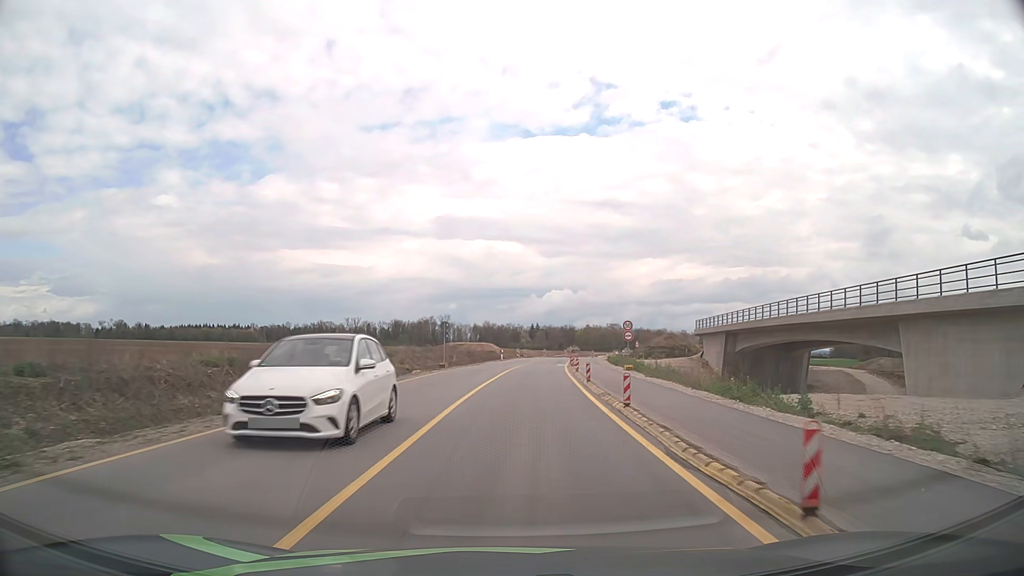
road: tertiary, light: Day
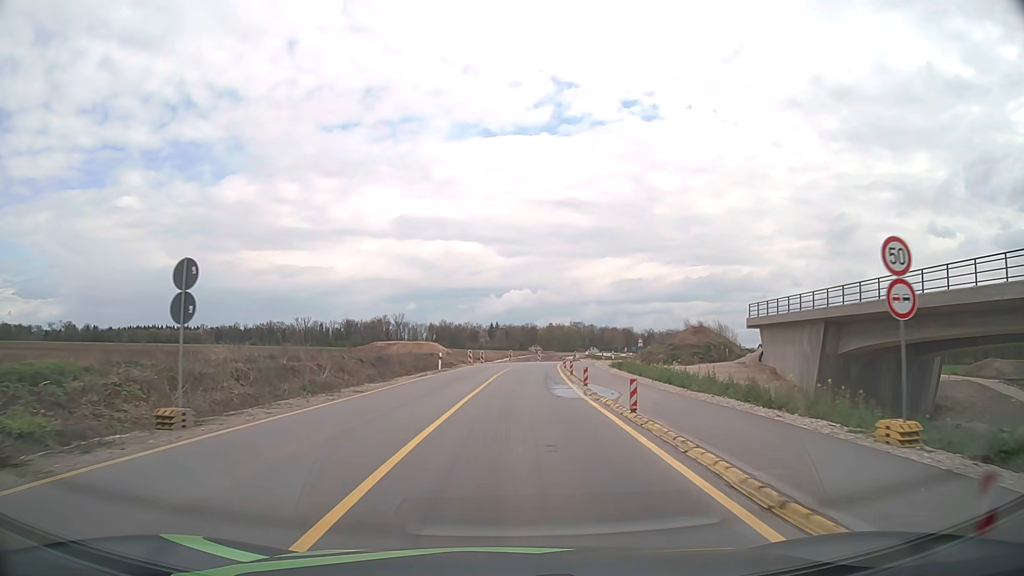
(+1.2, +31.8) m; +4°
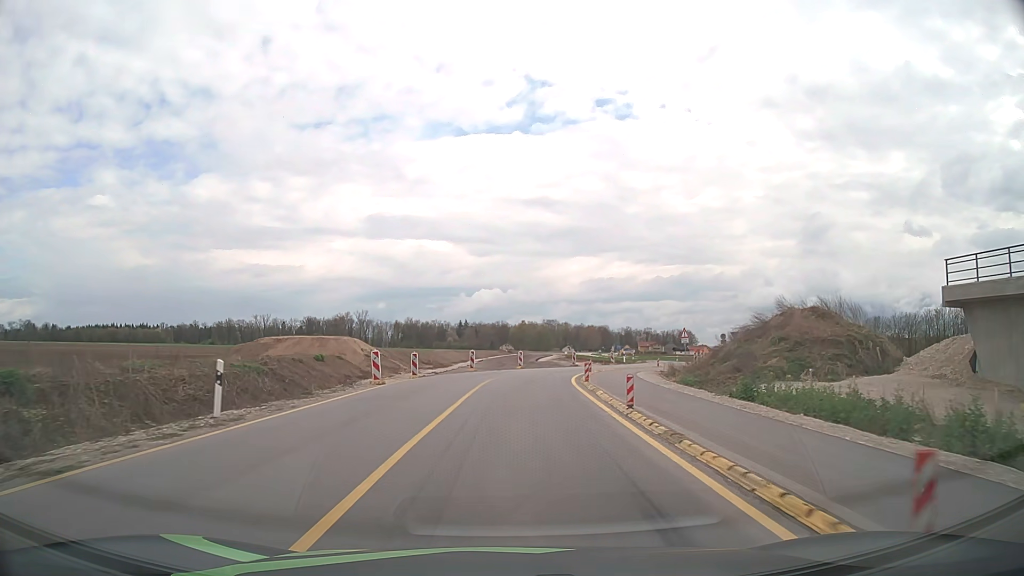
(+0.6, +30.2) m; +2°
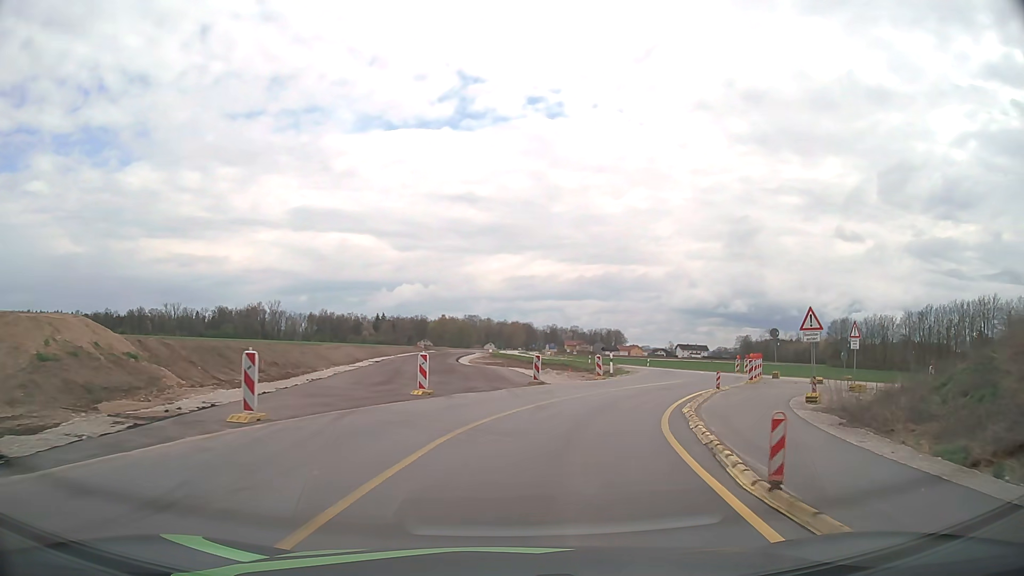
(+1.0, +28.5) m; +6°
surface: asphalt
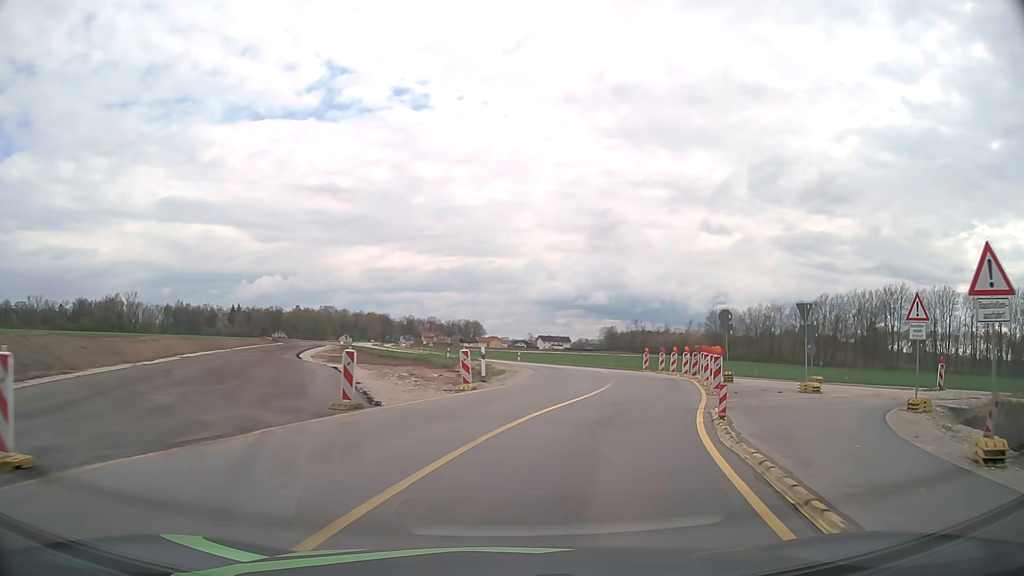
(+1.3, +13.5) m; +12°
